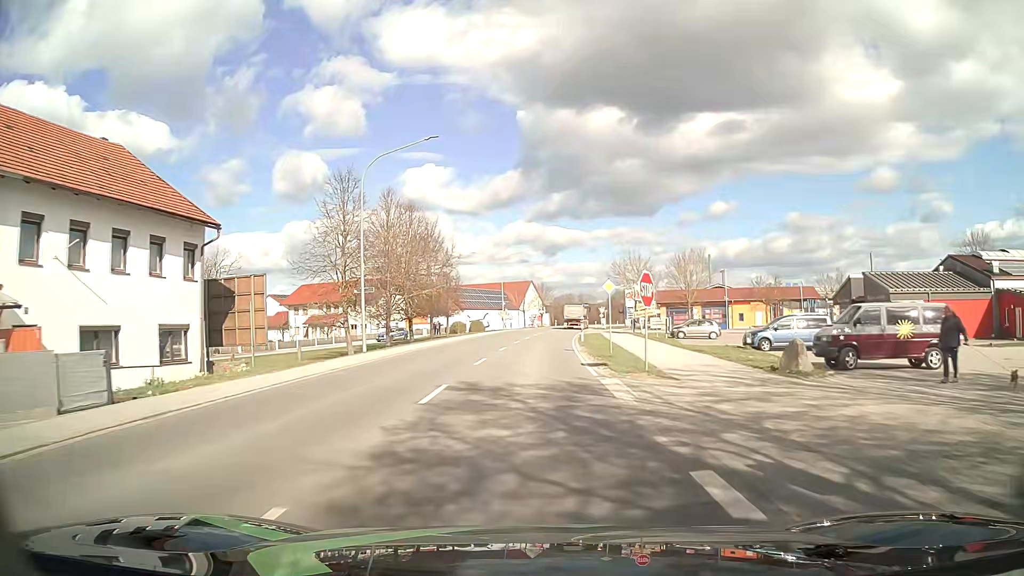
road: primary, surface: asphalt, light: Day
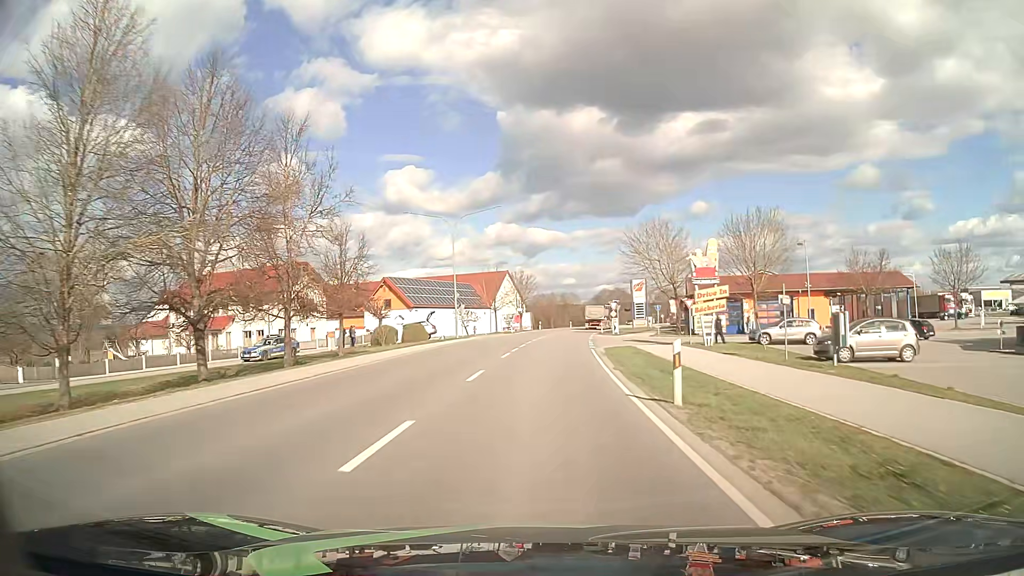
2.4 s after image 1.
(+0.5, +31.8) m; +2°
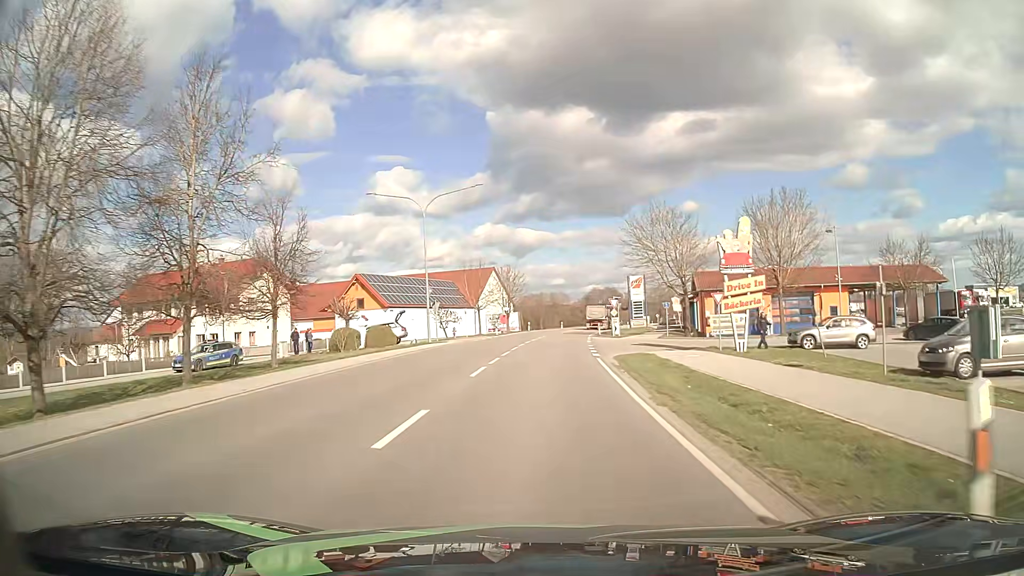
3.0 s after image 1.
(+0.1, +8.0) m; +1°
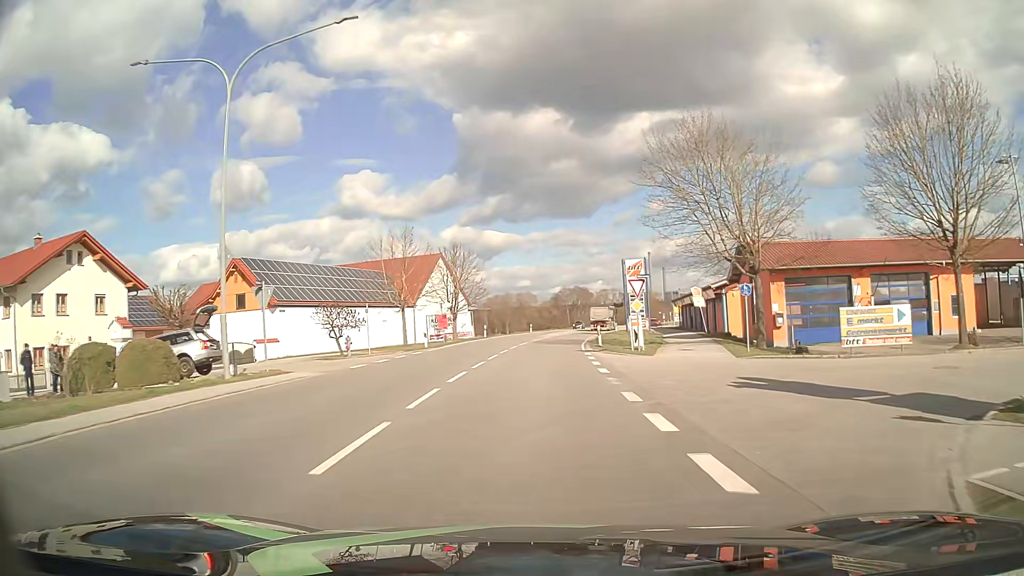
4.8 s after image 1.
(+0.6, +23.8) m; +3°
(0, +10) (0, +20) (+1, +30) (+1, +40) (+2, +50) (+3, +60) (+5, +70) (+6, +80) (+8, +90) (+10, +99) m
